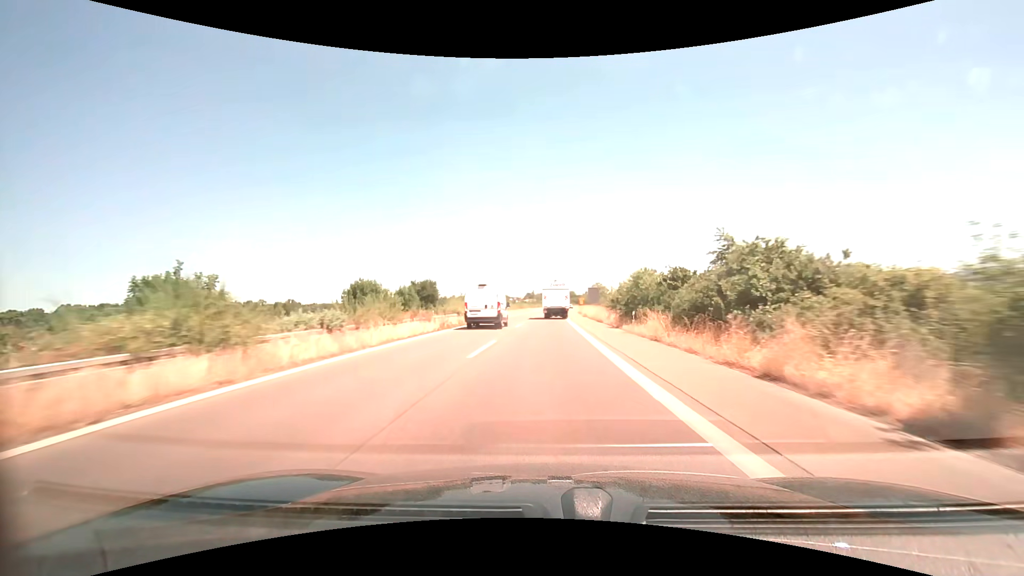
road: trunk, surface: asphalt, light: Day
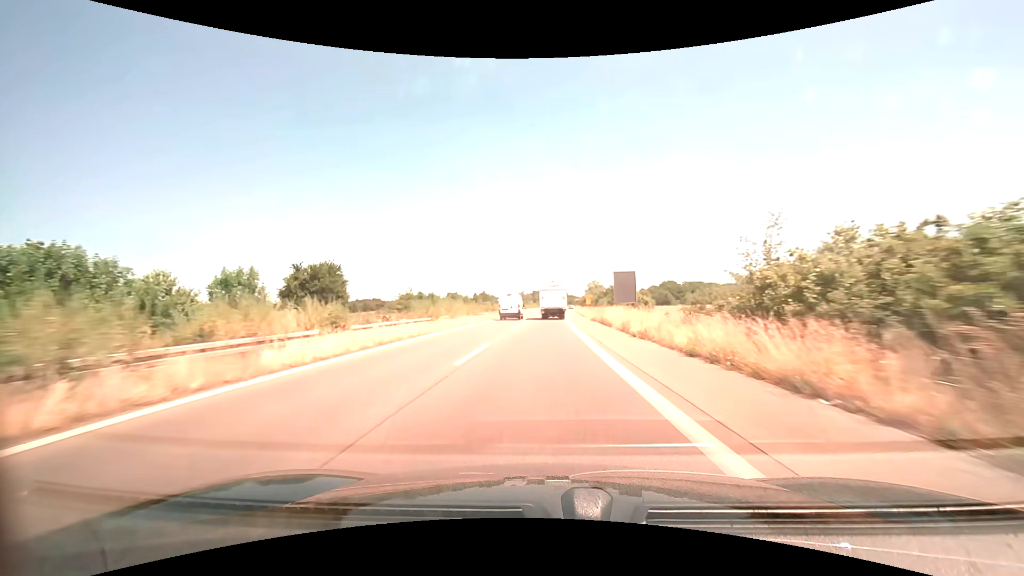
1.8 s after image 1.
(+0.4, +37.2) m; +1°
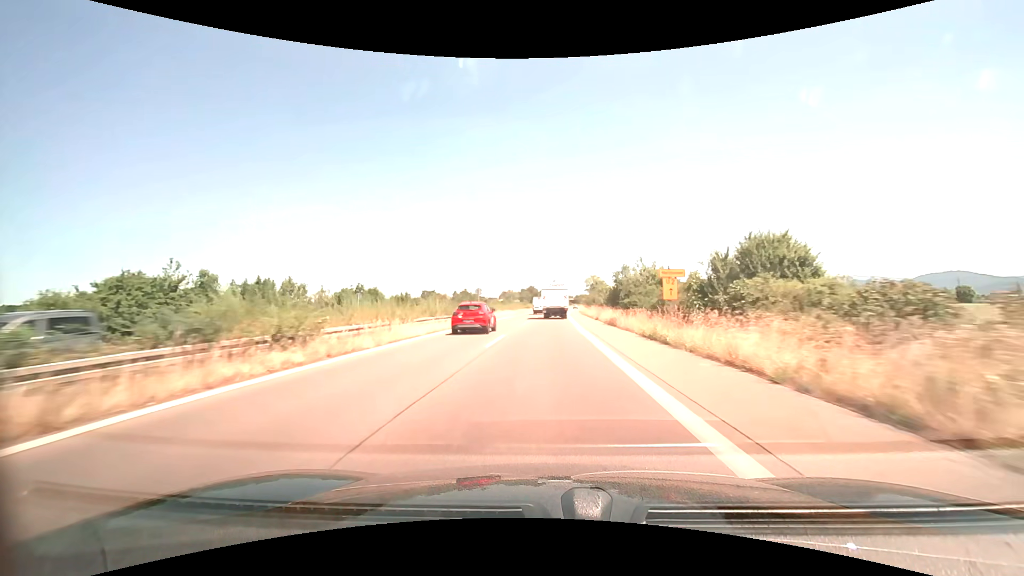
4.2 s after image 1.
(+0.6, +50.0) m; +1°
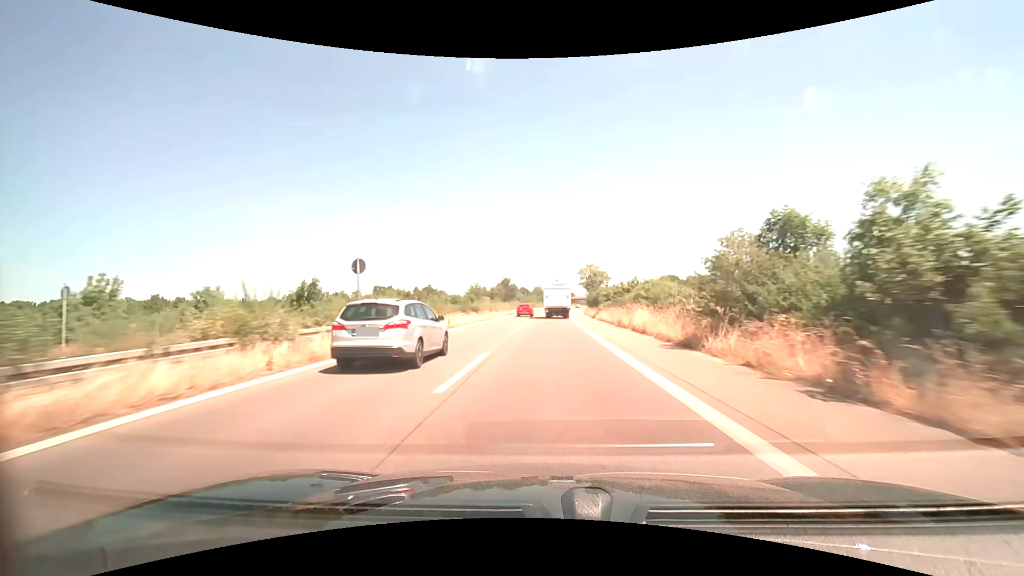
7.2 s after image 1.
(+0.9, +62.8) m; +2°
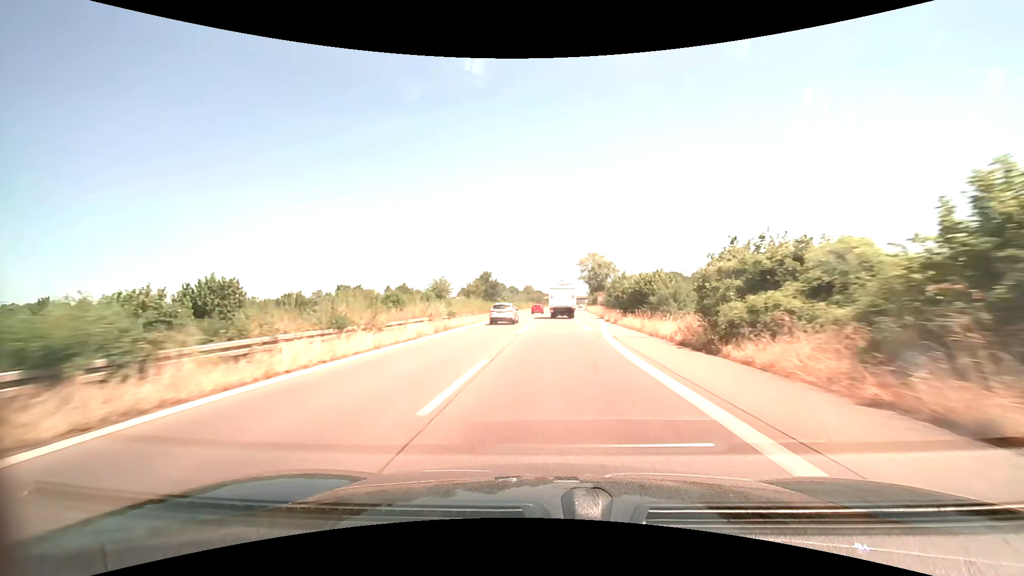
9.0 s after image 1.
(+0.4, +37.8) m; +1°
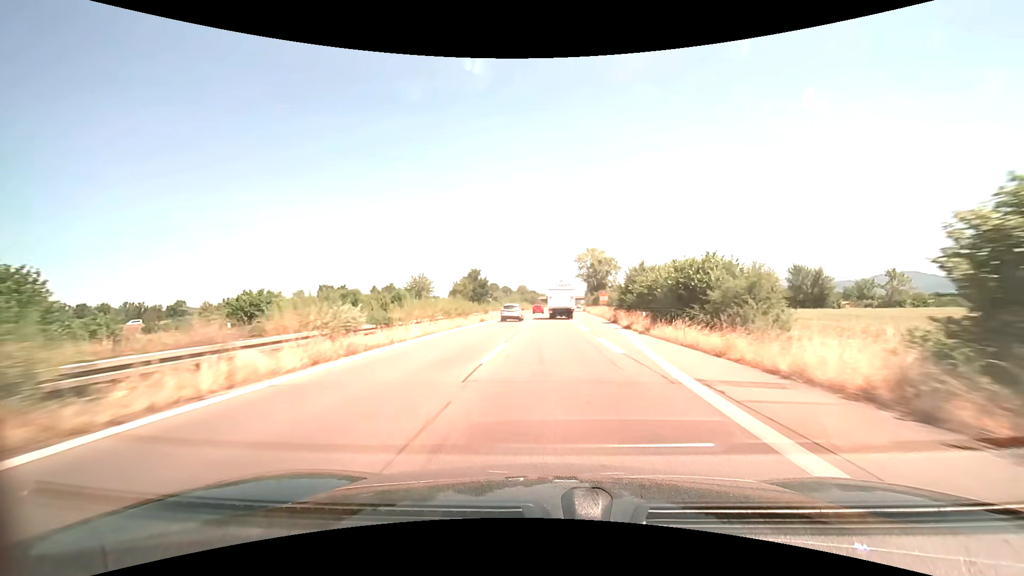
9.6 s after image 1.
(+0.1, +12.6) m; +1°
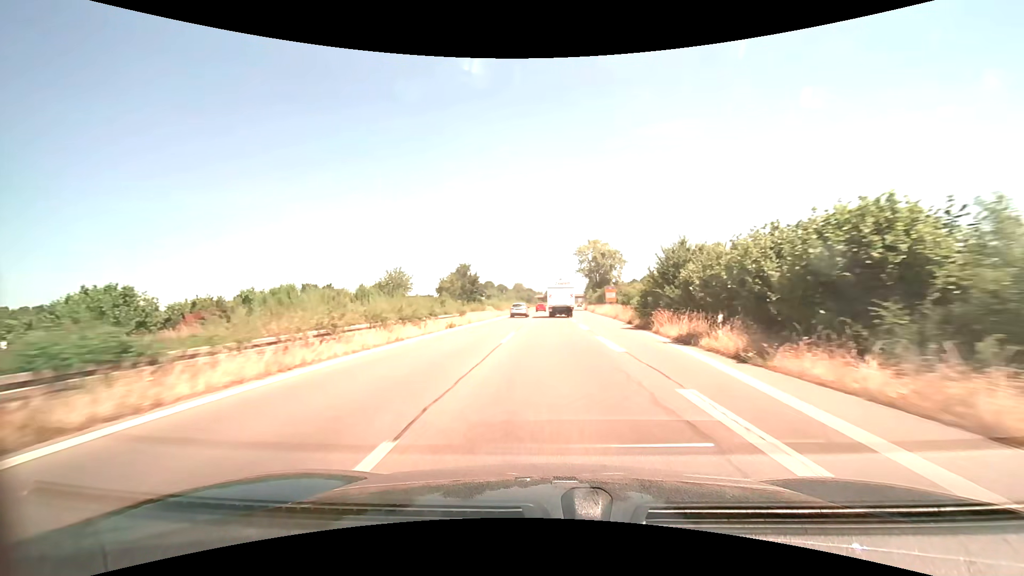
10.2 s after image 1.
(0.0, +12.6) m; 0°
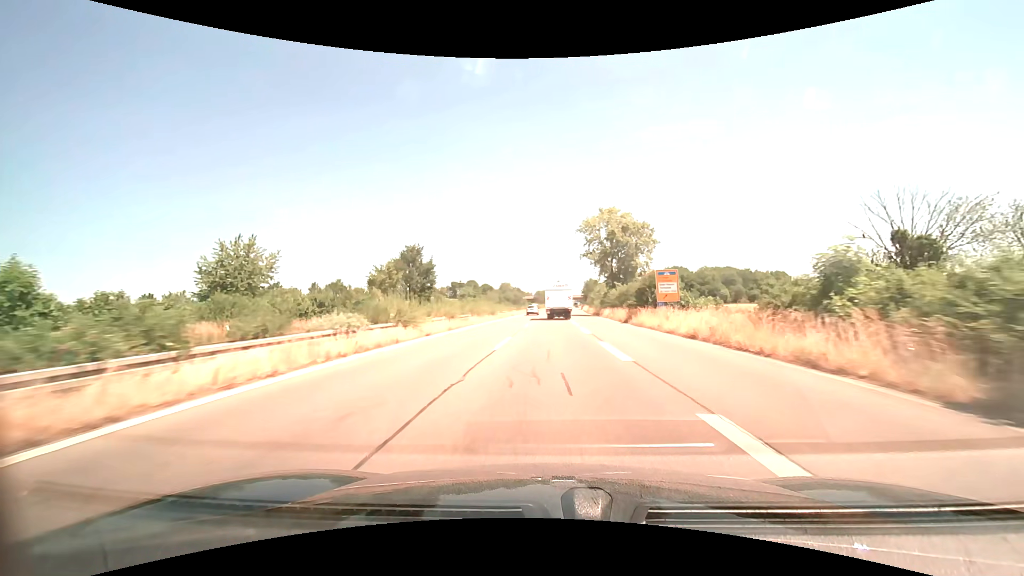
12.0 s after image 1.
(+0.3, +38.0) m; +1°
(0, +10) (0, +20) (0, +30) (0, +40) (+1, +50) (+1, +60) (+1, +70) (+2, +80) (+2, +90) (+3, +100) m
